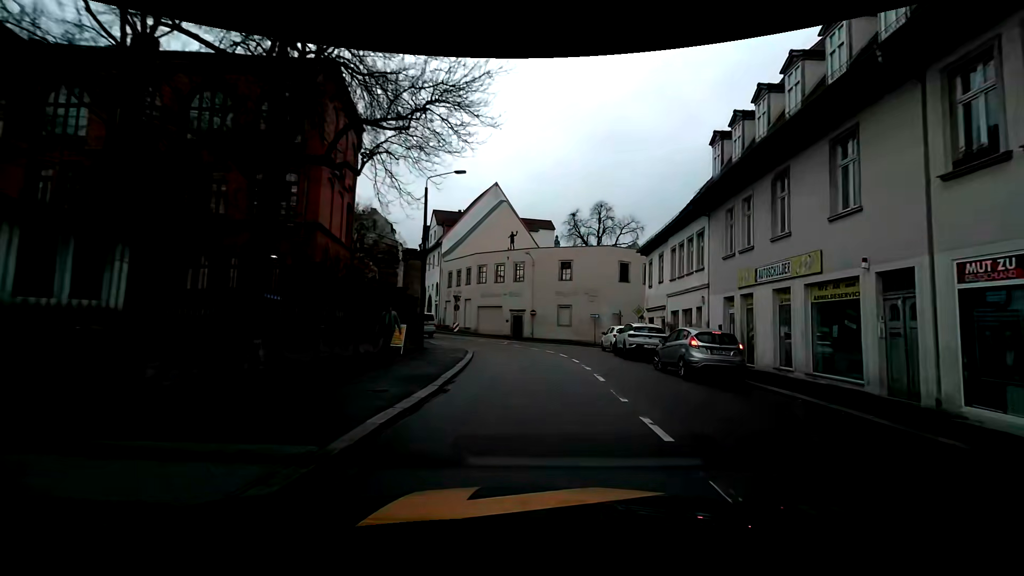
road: primary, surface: asphalt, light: Day
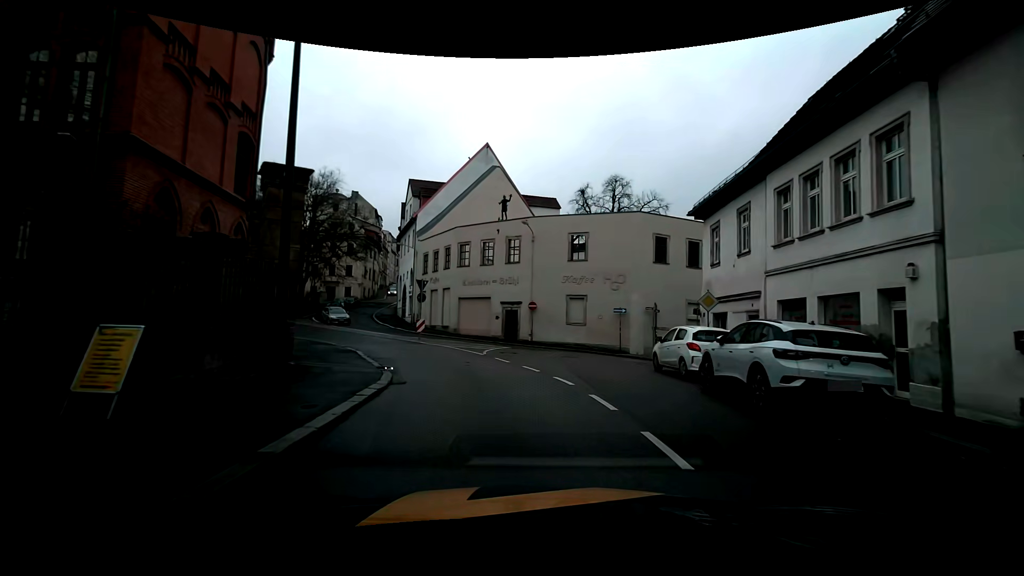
(+0.5, +13.4) m; +2°
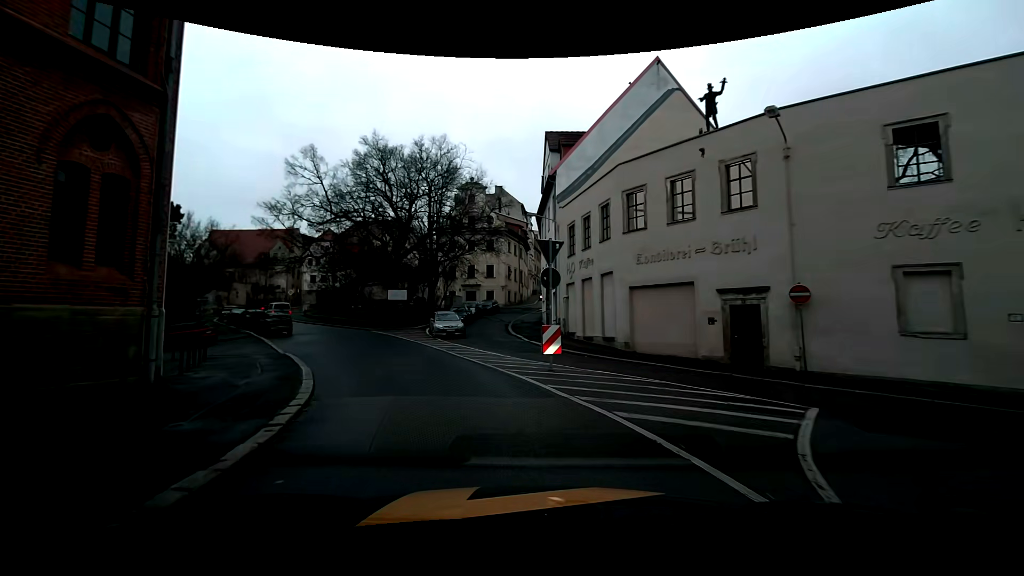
(-2.3, +16.8) m; -19°
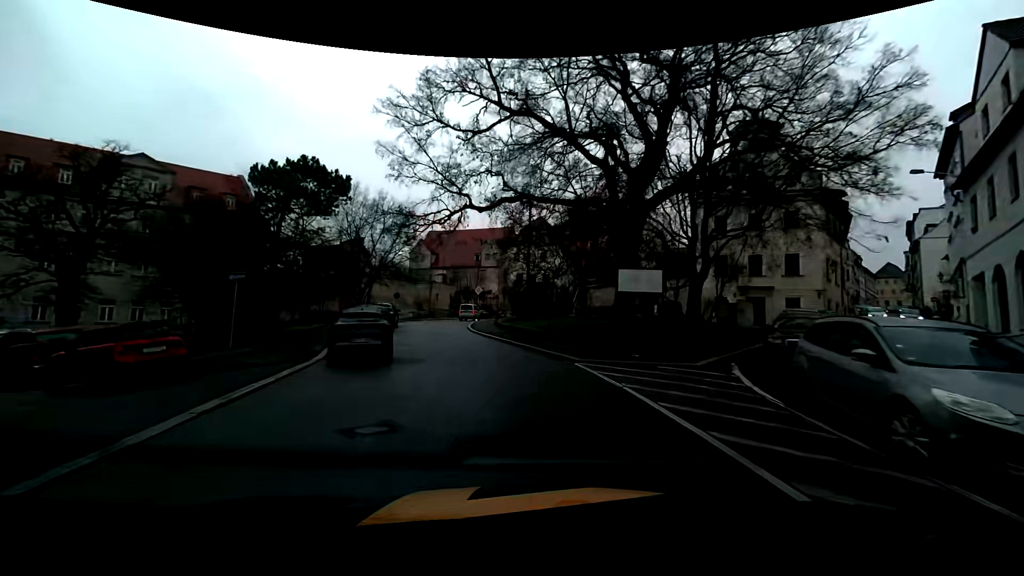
(-6.0, +23.3) m; -26°
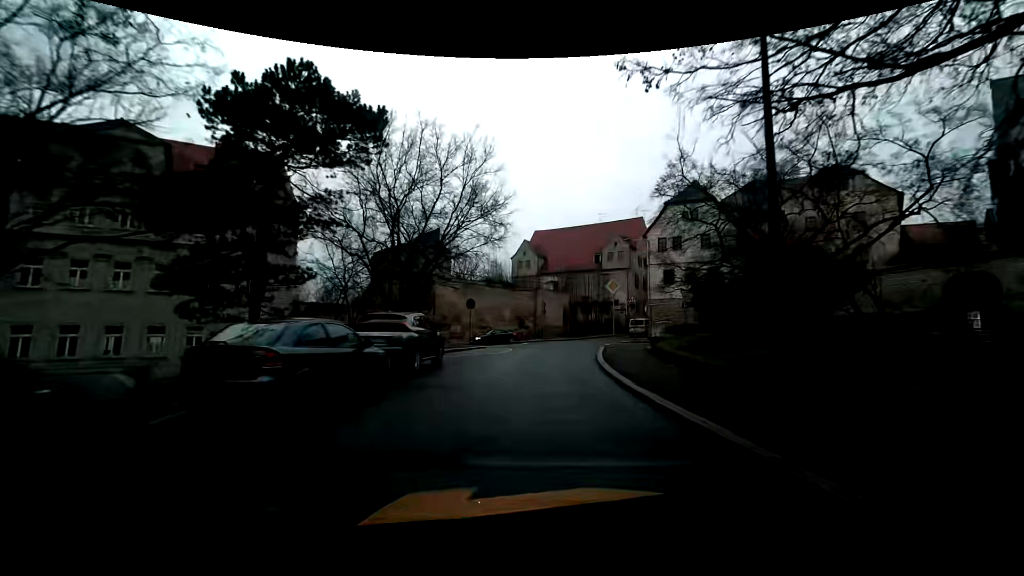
(-2.3, +20.8) m; -13°
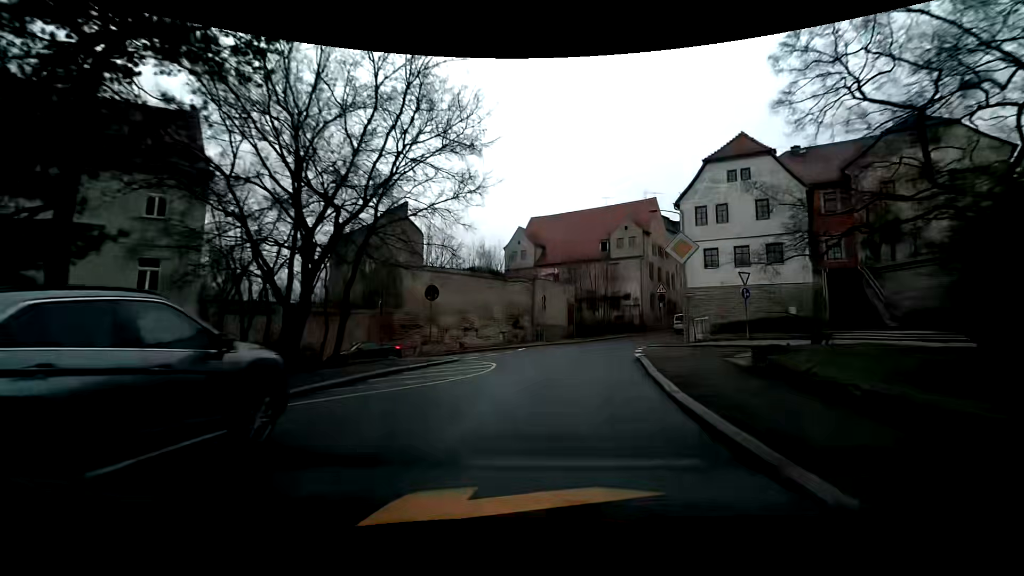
(0.0, +10.5) m; +1°
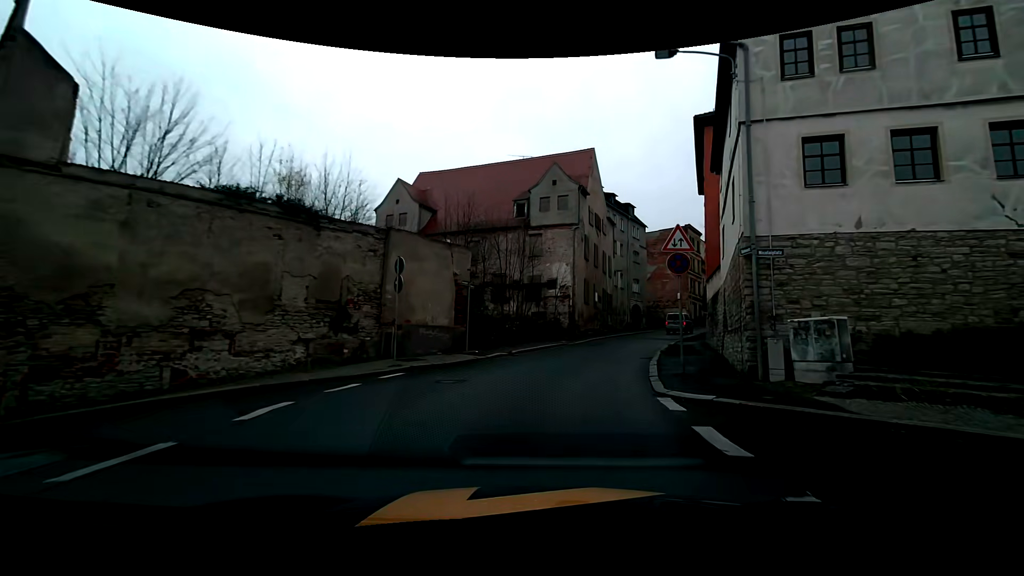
(+1.8, +20.7) m; +10°
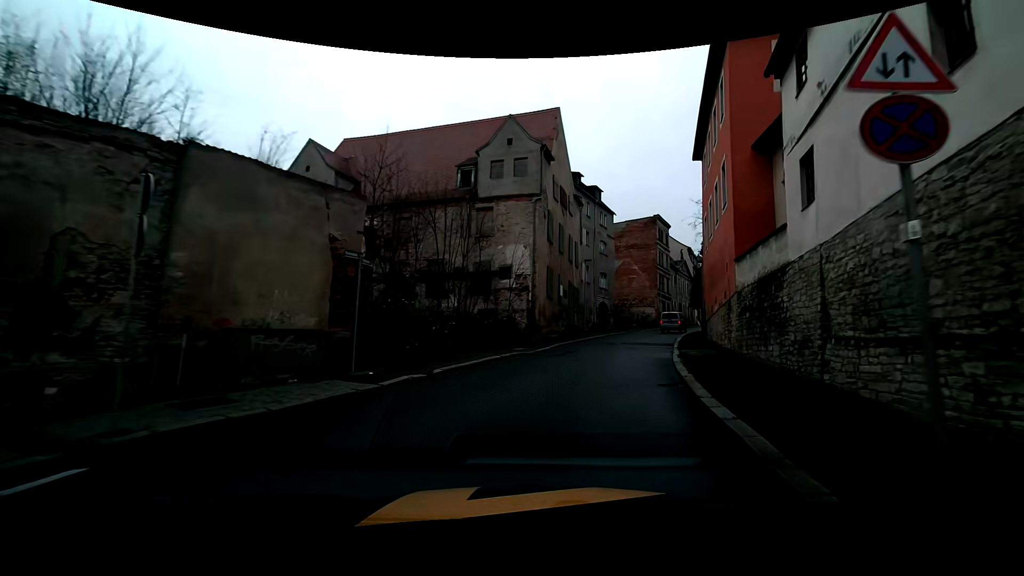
(+0.5, +9.5) m; +6°
